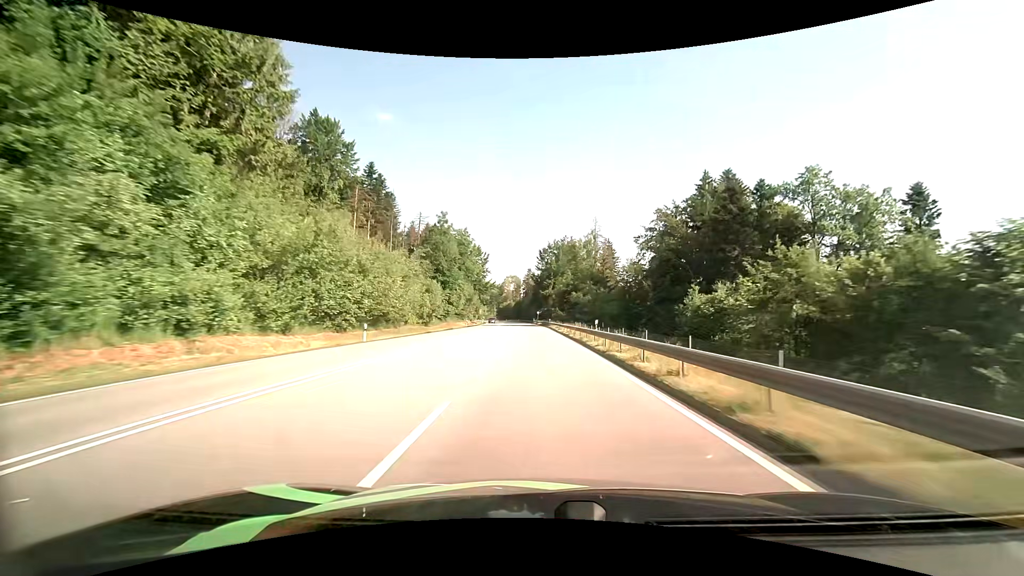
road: primary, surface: asphalt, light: Day
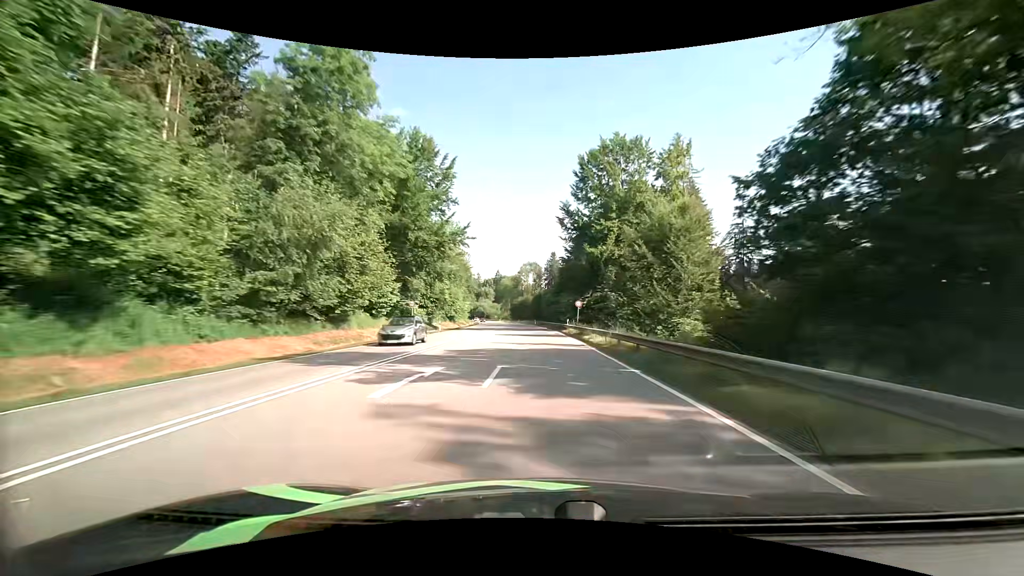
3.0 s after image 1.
(-1.9, +77.6) m; -3°
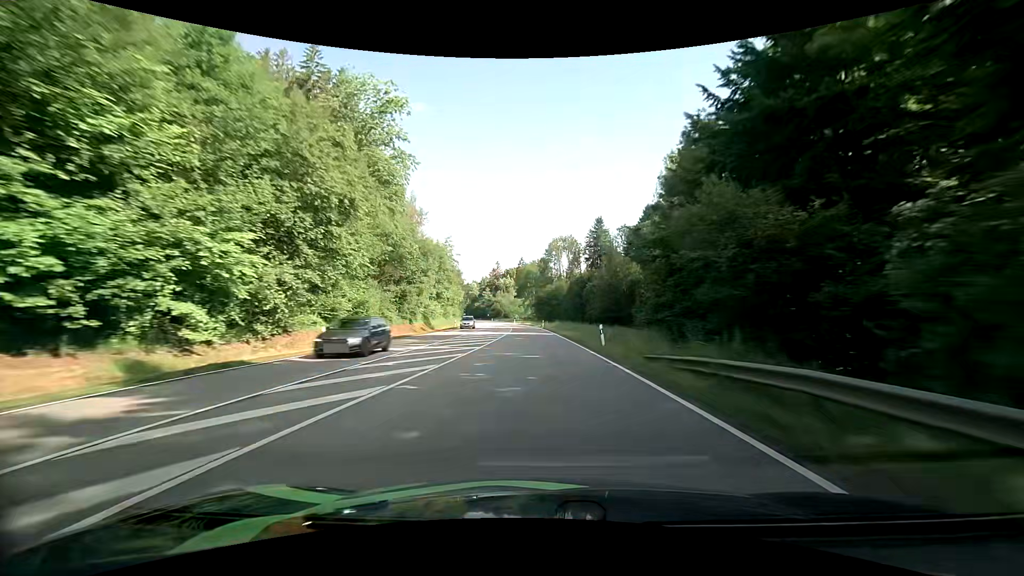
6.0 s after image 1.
(-1.9, +79.6) m; -3°
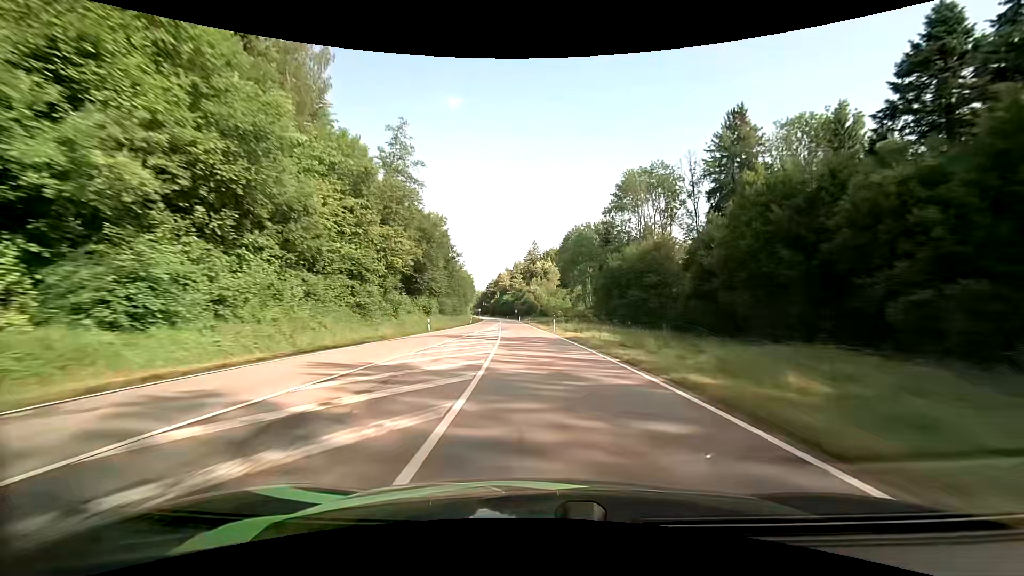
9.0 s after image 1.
(-3.4, +79.2) m; -5°
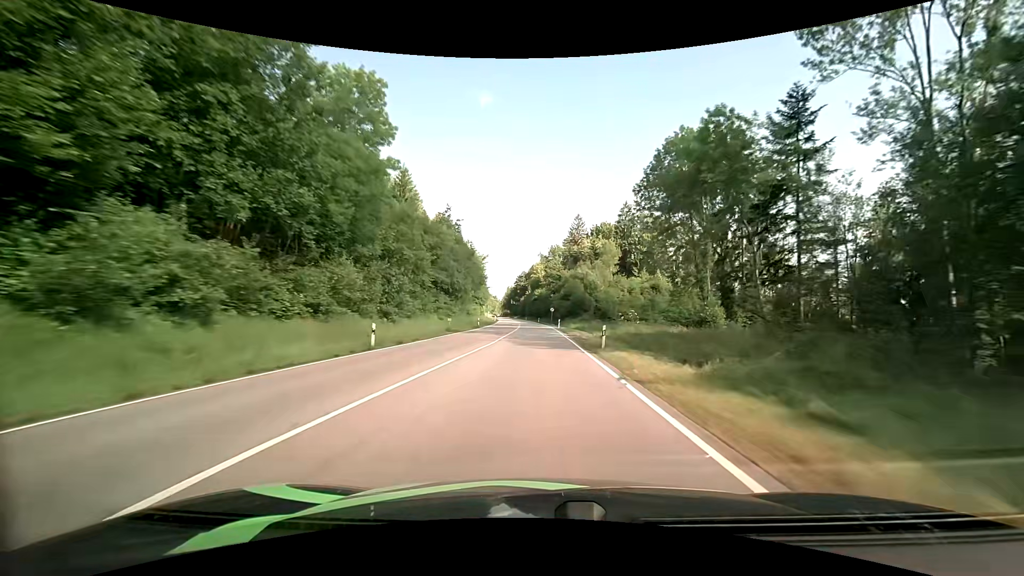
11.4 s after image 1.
(-2.7, +63.2) m; -5°
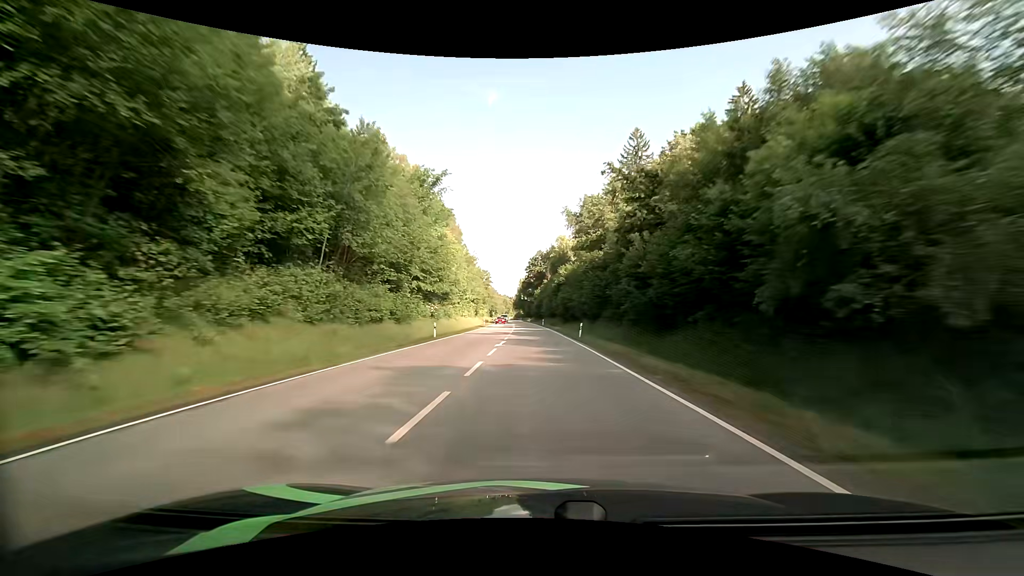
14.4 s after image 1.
(-0.8, +78.7) m; -2°
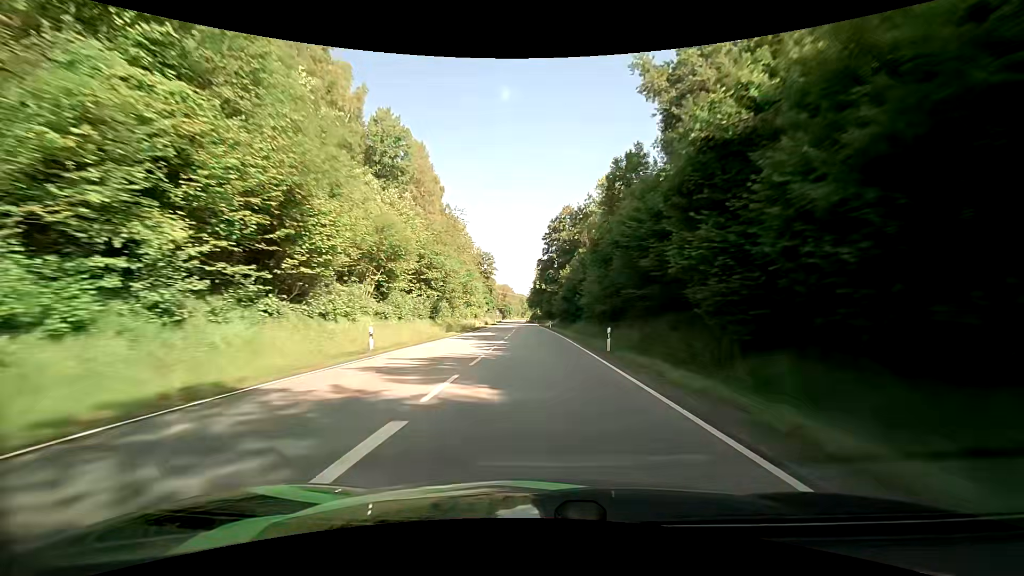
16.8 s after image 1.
(-1.4, +63.7) m; -2°
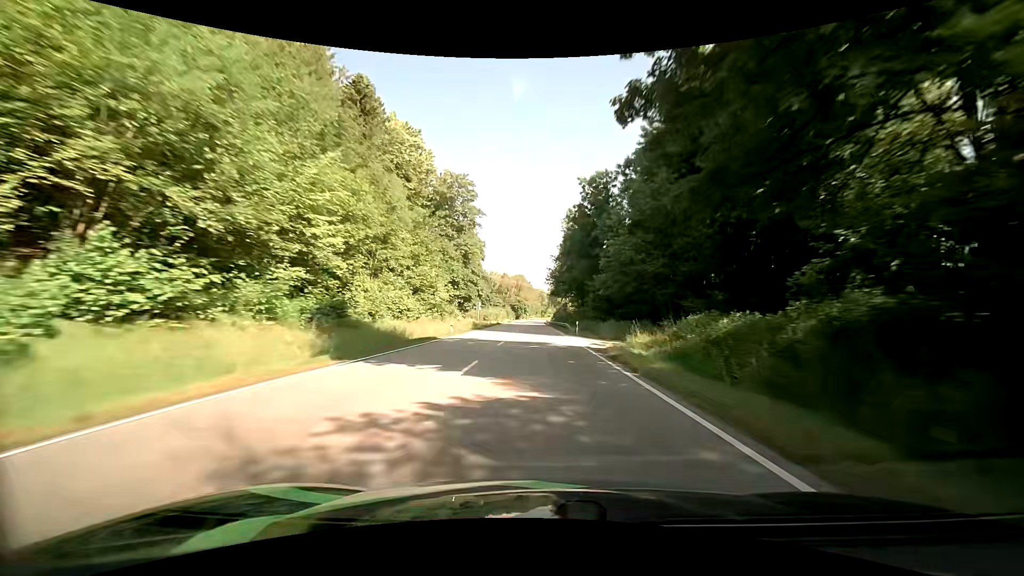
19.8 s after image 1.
(-2.0, +81.7) m; -2°
(0, +10) (0, +20) (0, +30) (-1, +40) (-1, +50) (-1, +60) (-1, +70) (-1, +80) (-2, +90) (-2, +100) m
